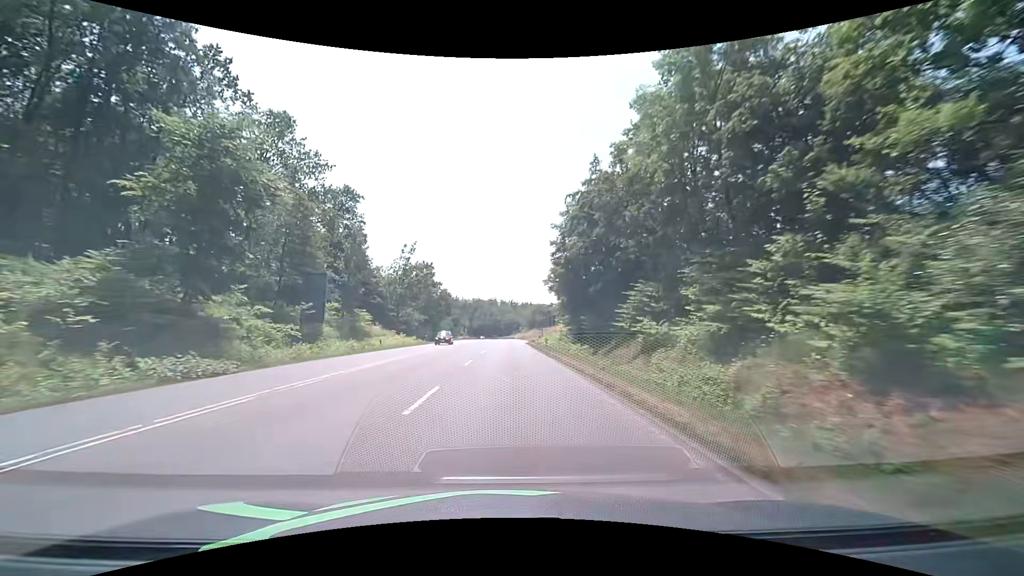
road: secondary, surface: asphalt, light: Day
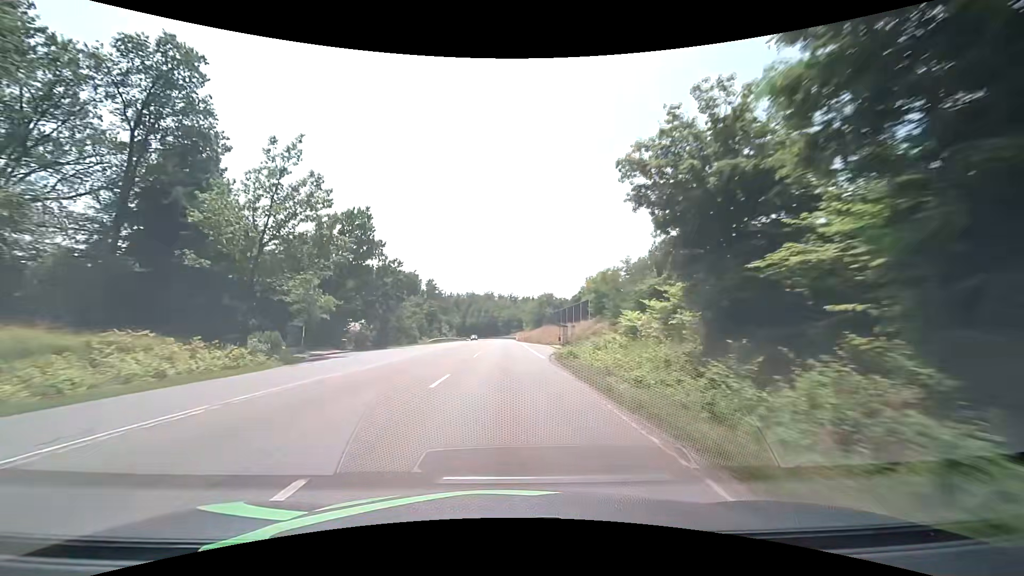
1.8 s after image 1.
(+0.3, +42.3) m; 0°
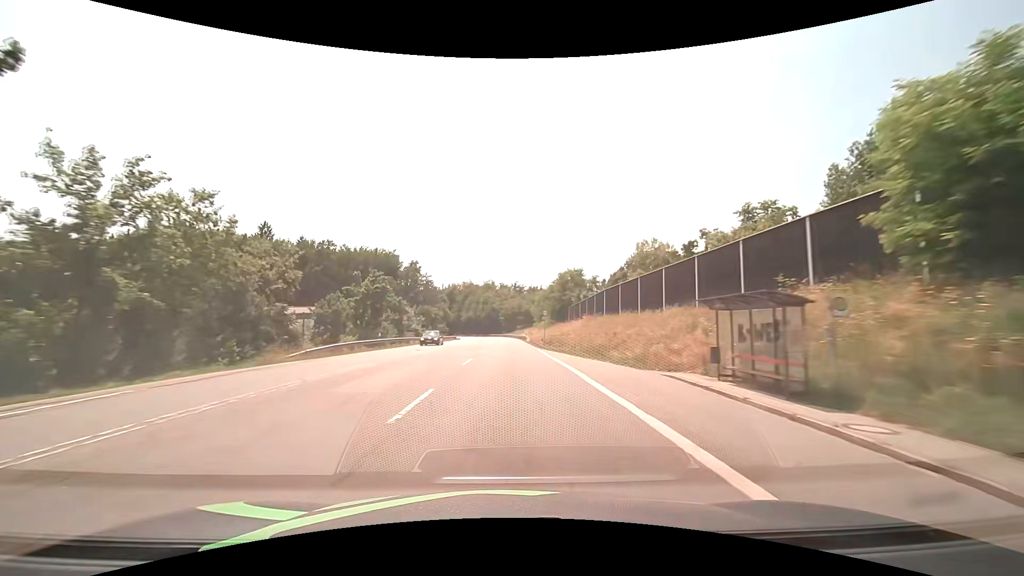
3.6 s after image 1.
(-0.3, +44.5) m; -1°
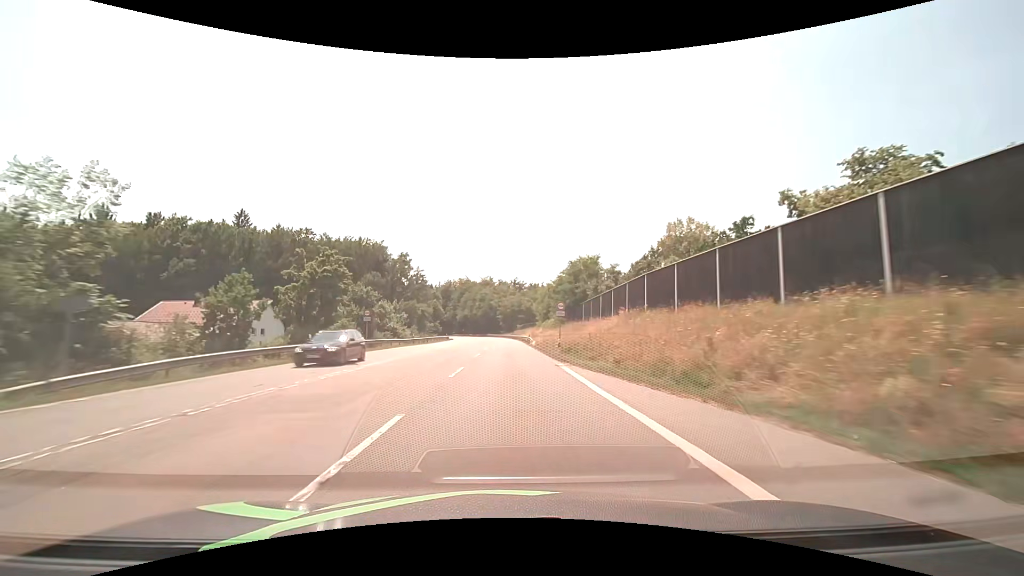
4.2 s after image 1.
(+0.1, +15.1) m; 0°
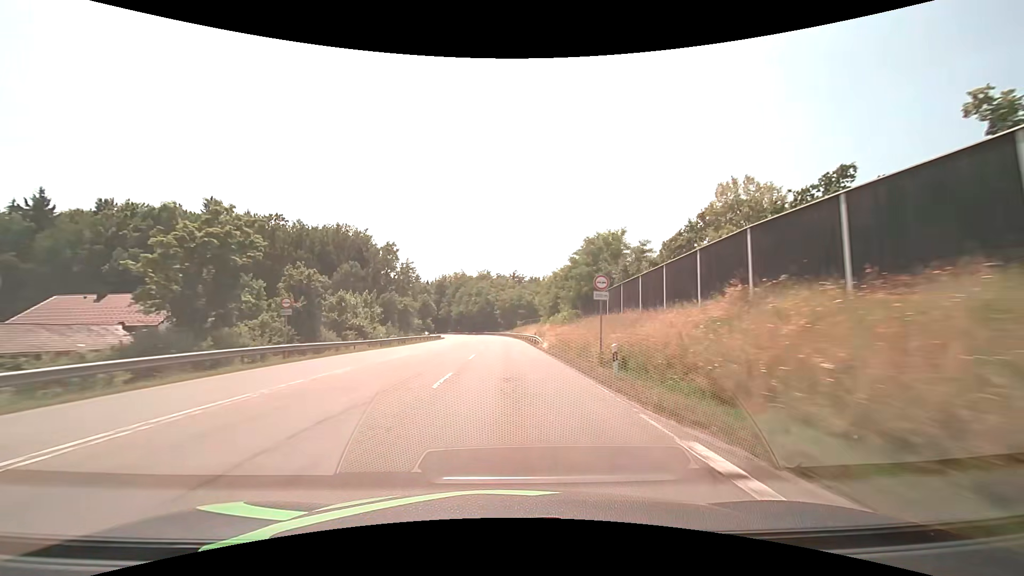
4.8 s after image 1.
(0.0, +15.2) m; 0°
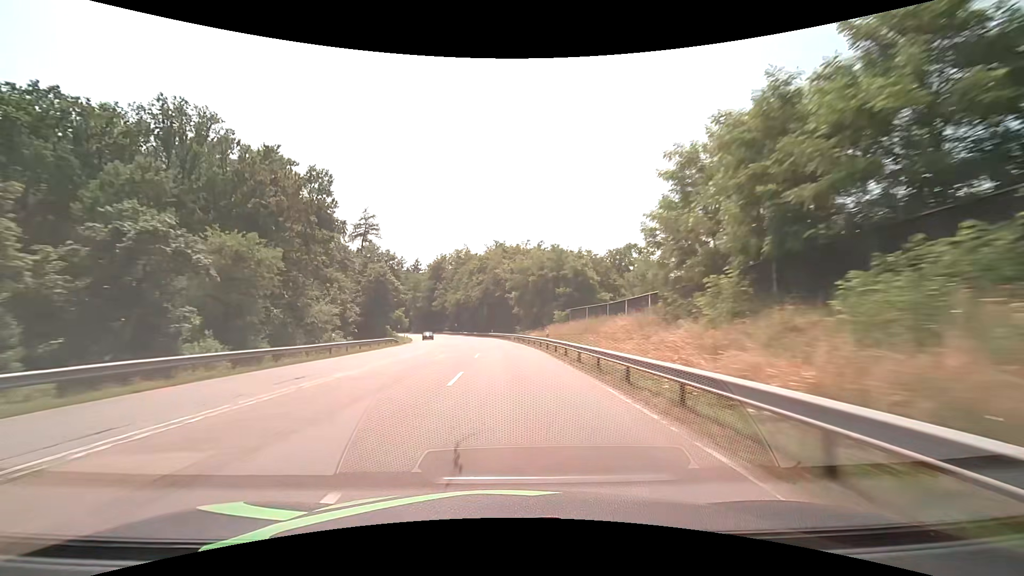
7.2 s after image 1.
(-0.6, +61.6) m; -2°
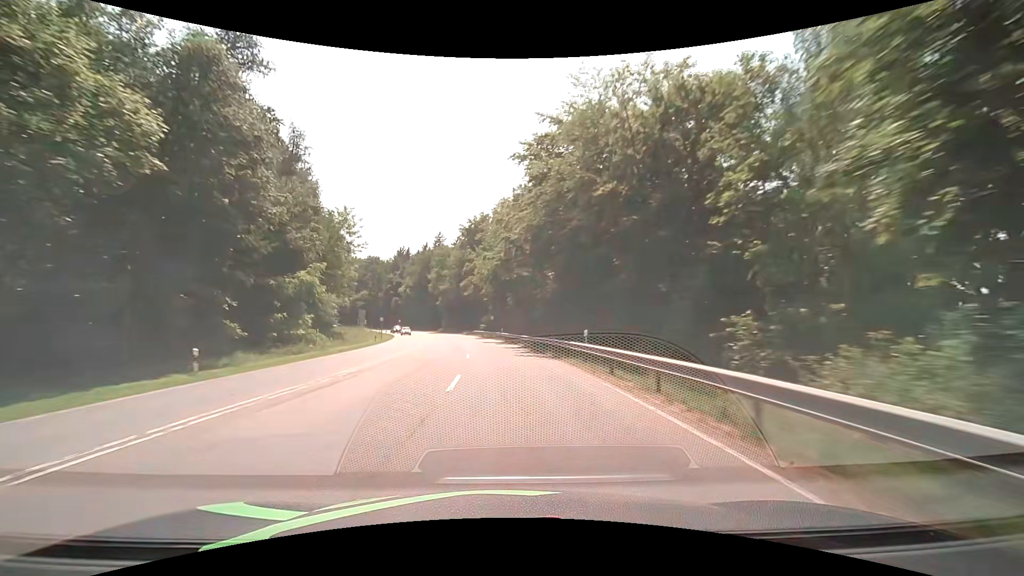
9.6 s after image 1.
(-3.0, +62.1) m; -7°
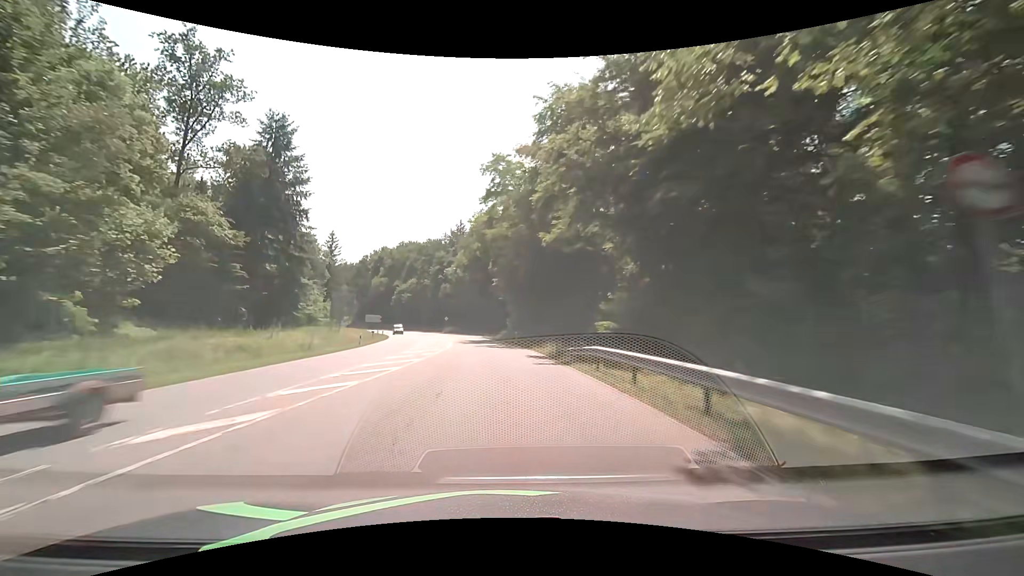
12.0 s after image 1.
(-5.2, +62.2) m; -10°
(0, +10) (-1, +20) (-1, +30) (-2, +40) (-4, +50) (-5, +60) (-7, +69) (-9, +79) (-12, +89) (-15, +98) m
